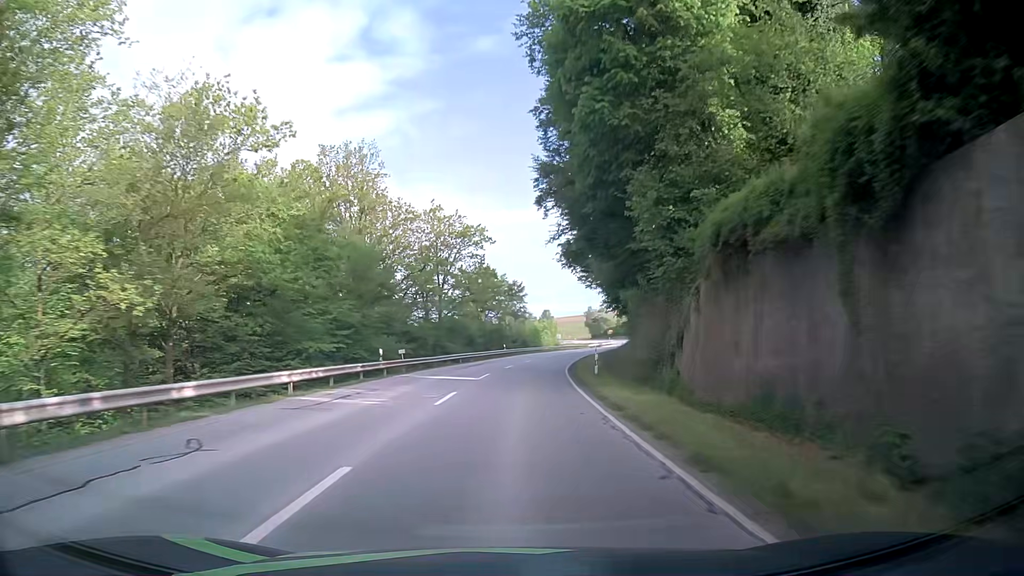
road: secondary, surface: asphalt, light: Day
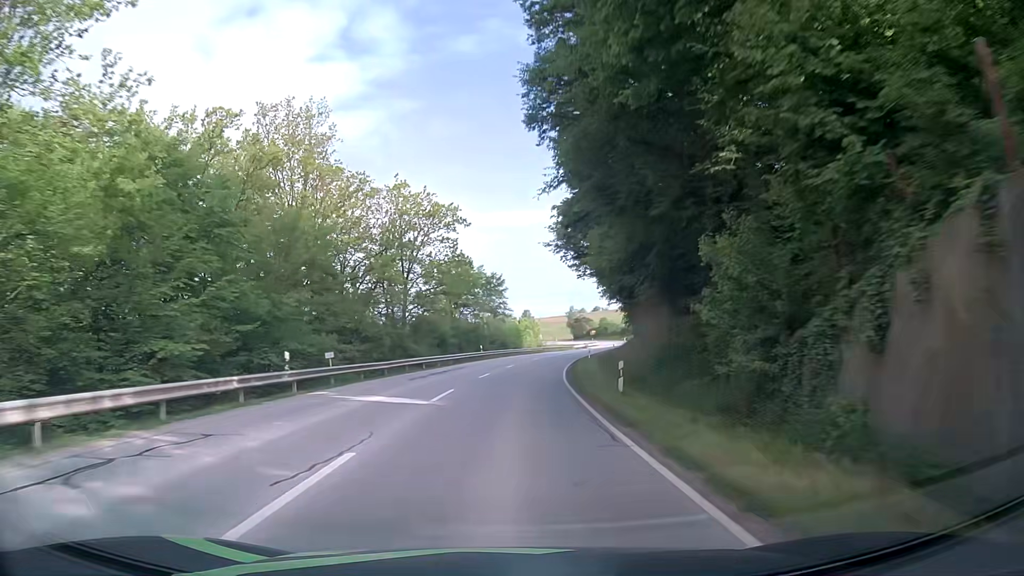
(+0.2, +10.9) m; +3°
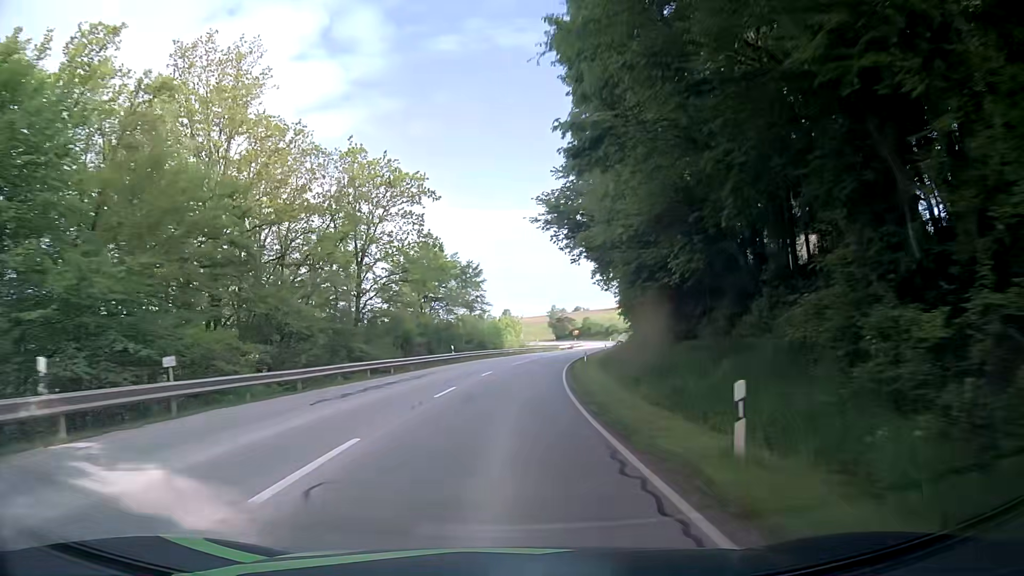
(0.0, +10.9) m; +1°
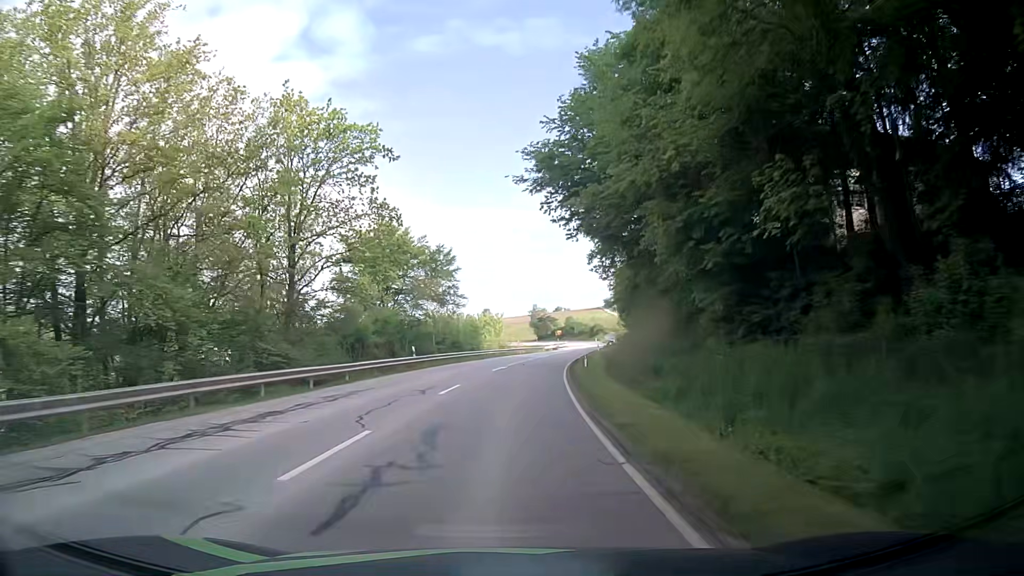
(+0.1, +11.0) m; +1°
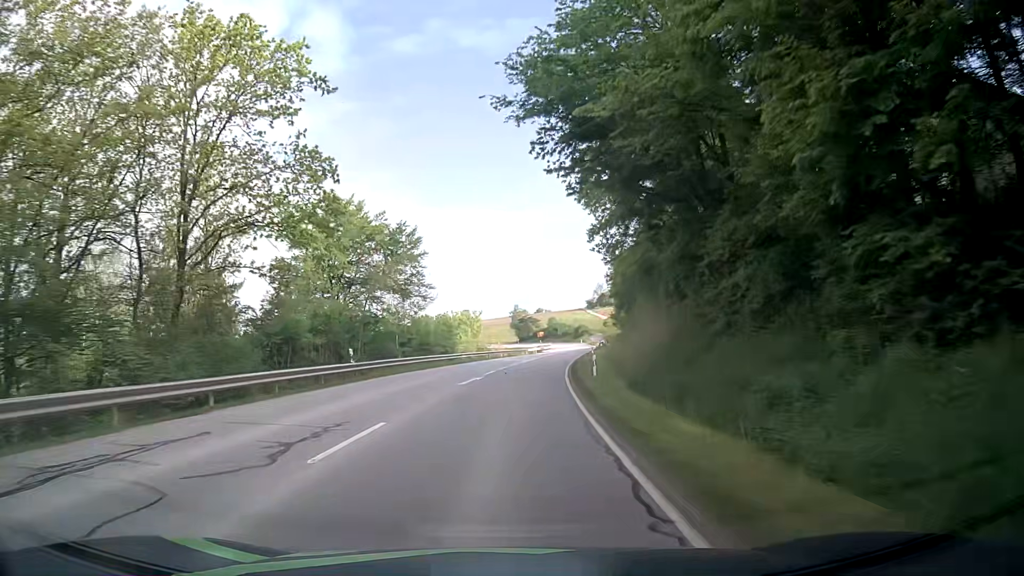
(+0.3, +11.0) m; +3°
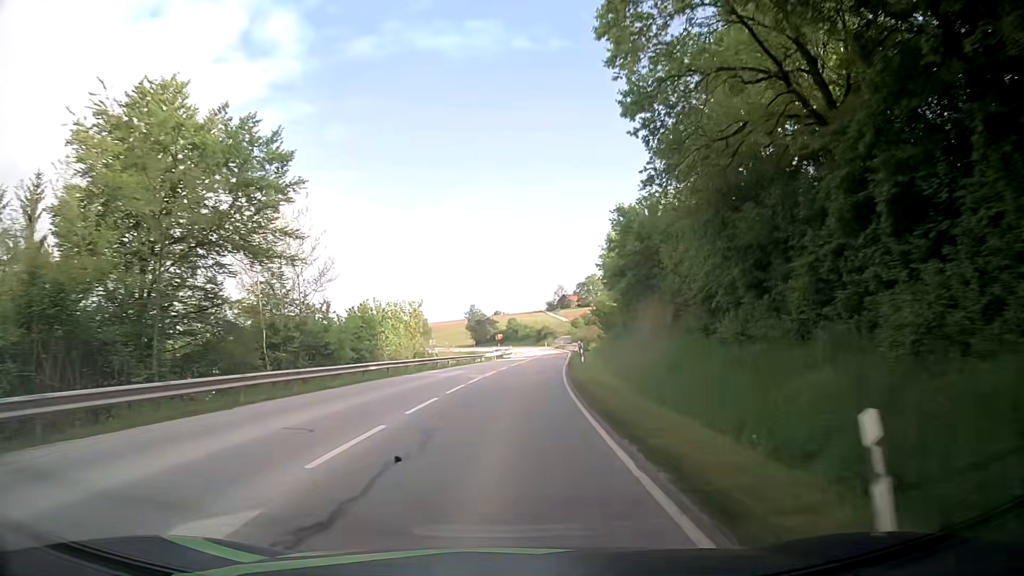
(+0.4, +22.1) m; +3°
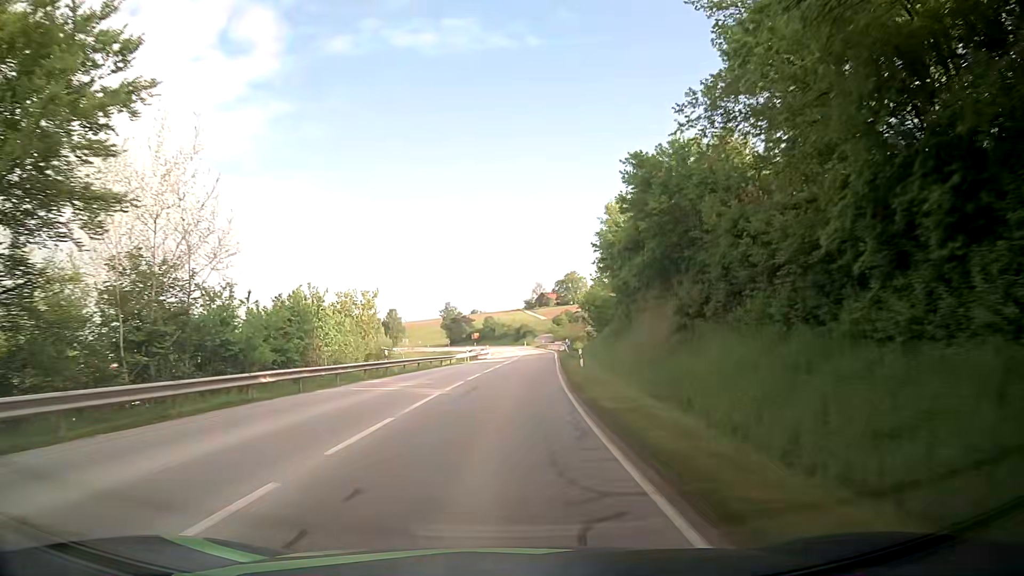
(+0.2, +11.0) m; +2°
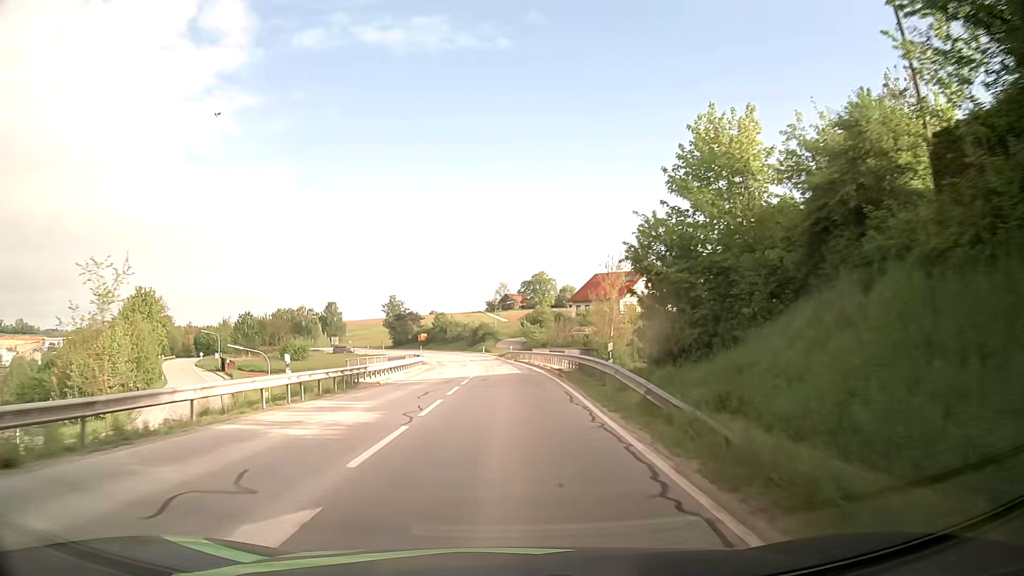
(+1.6, +43.7) m; +3°
(0, +10) (0, +20) (0, +30) (0, +40) (-1, +50) (-1, +60) (-2, +70) (-3, +80) (-4, +90) (-5, +100) m
